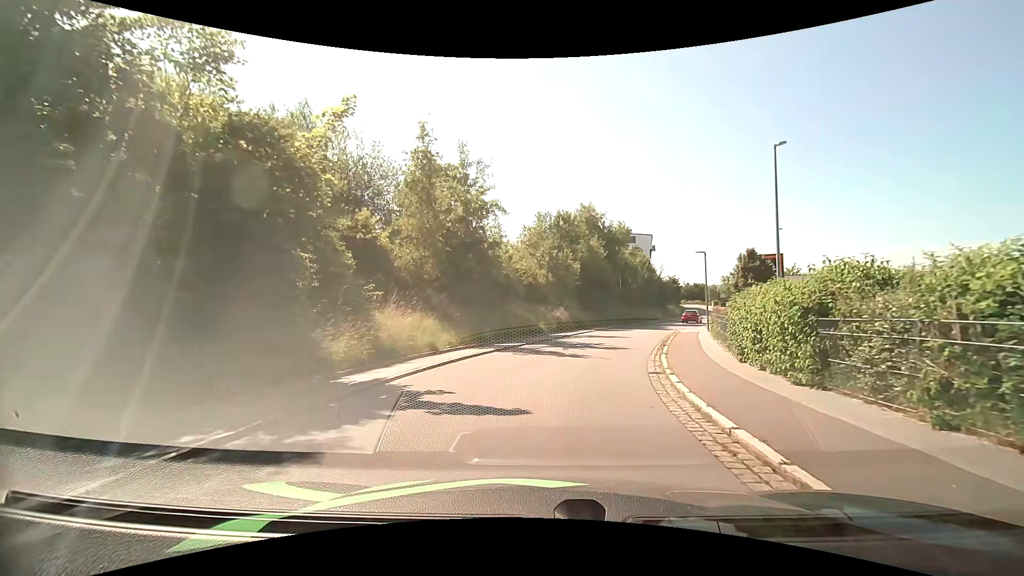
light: Day
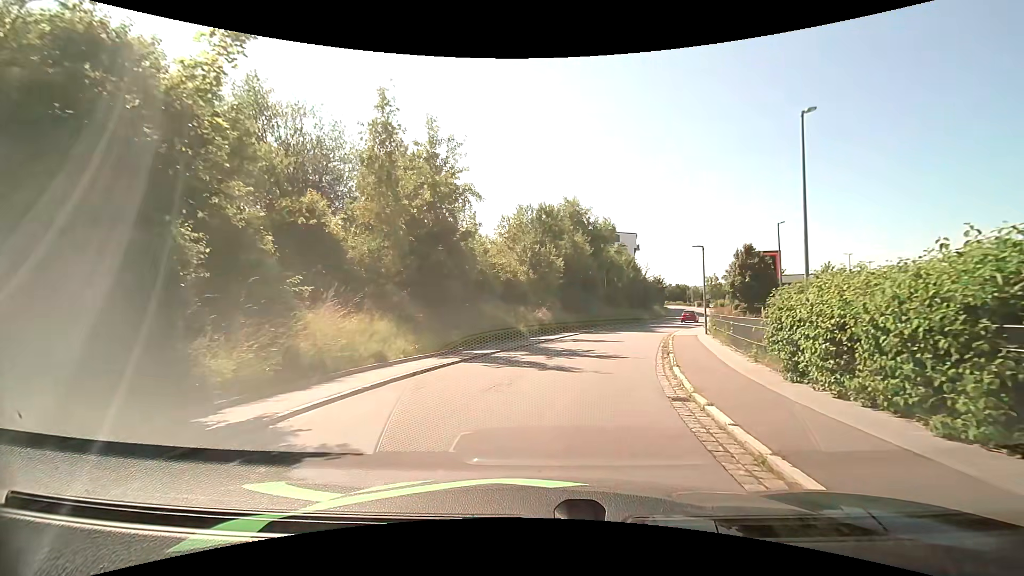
(+0.1, +3.6) m; +2°
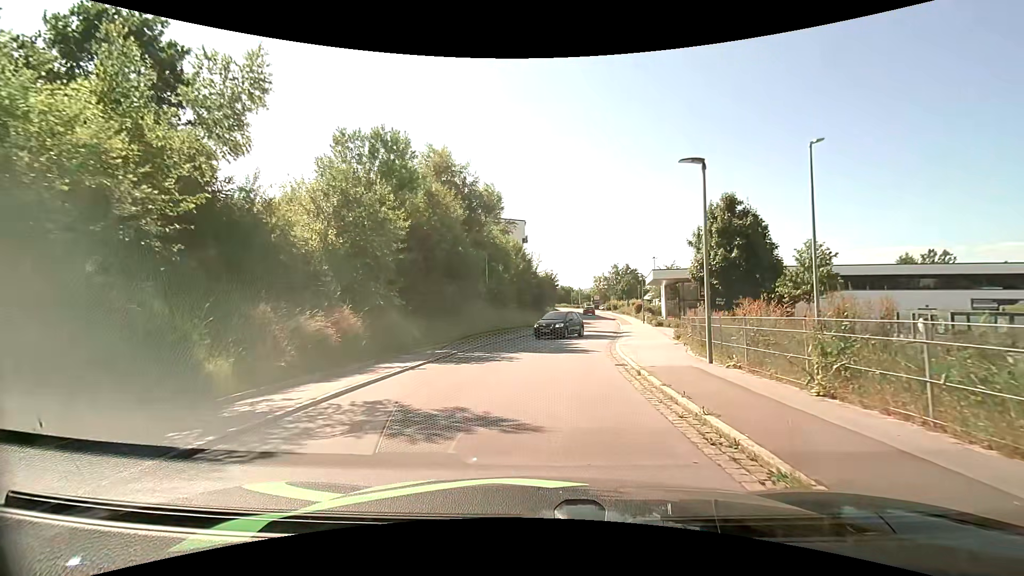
(+2.4, +17.6) m; +13°
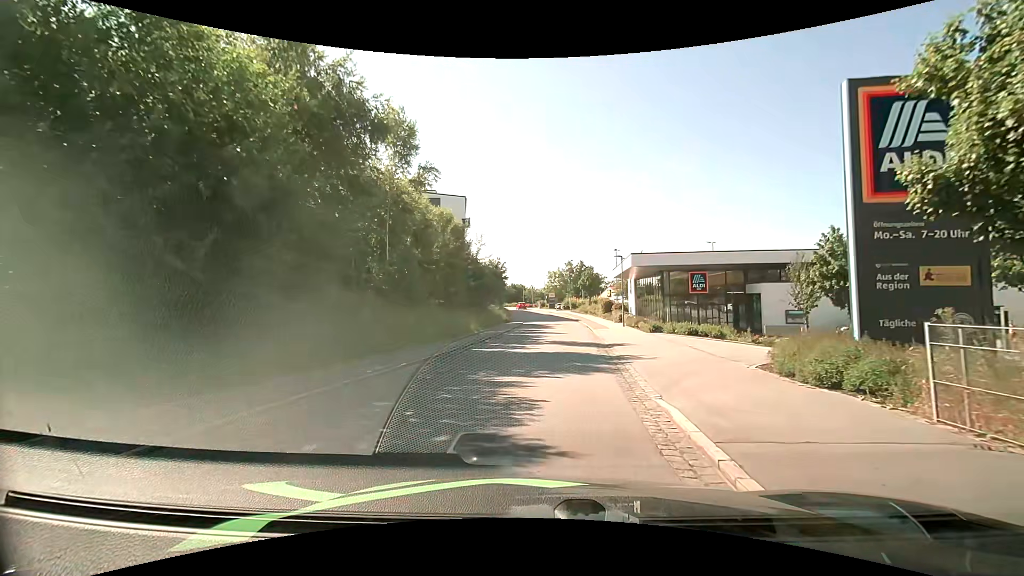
(+1.0, +15.4) m; +6°
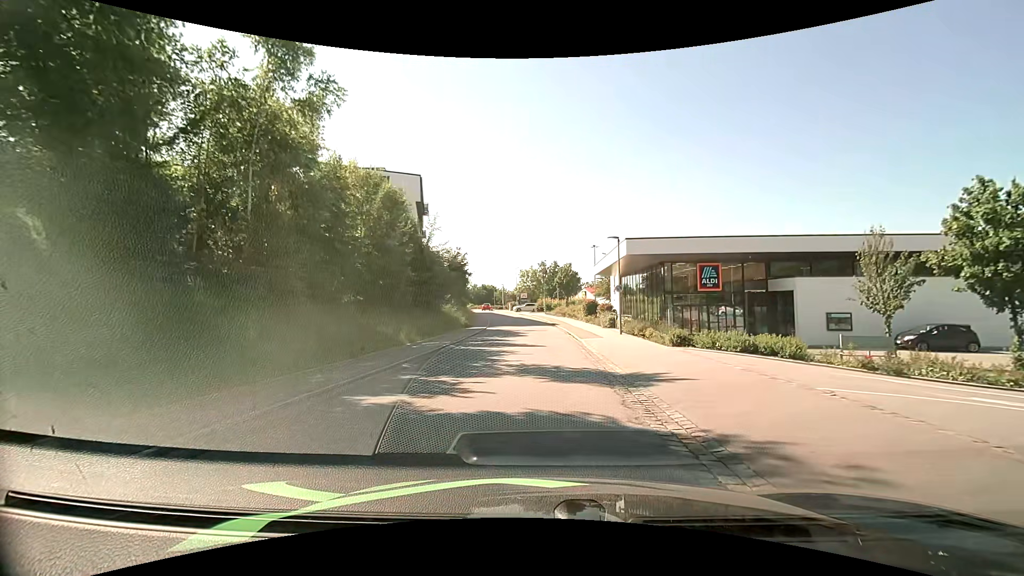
(+0.3, +10.1) m; +4°
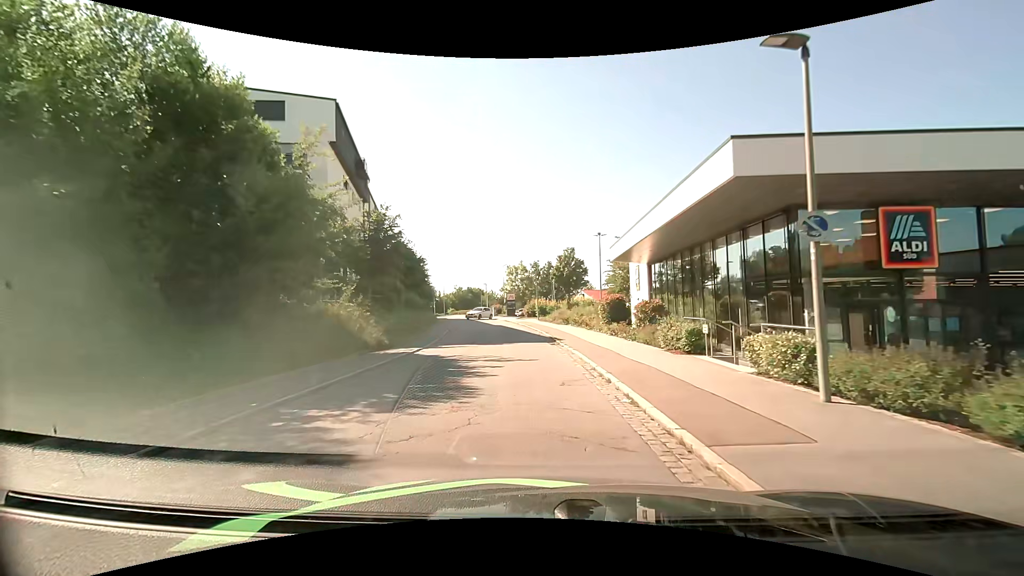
(+0.1, +19.1) m; 0°
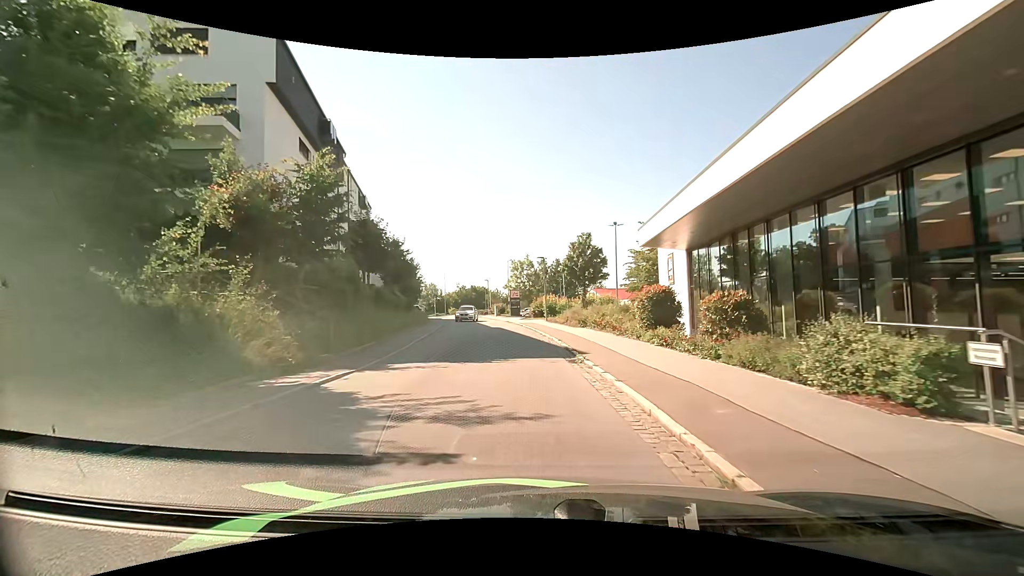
(-0.1, +8.1) m; -2°
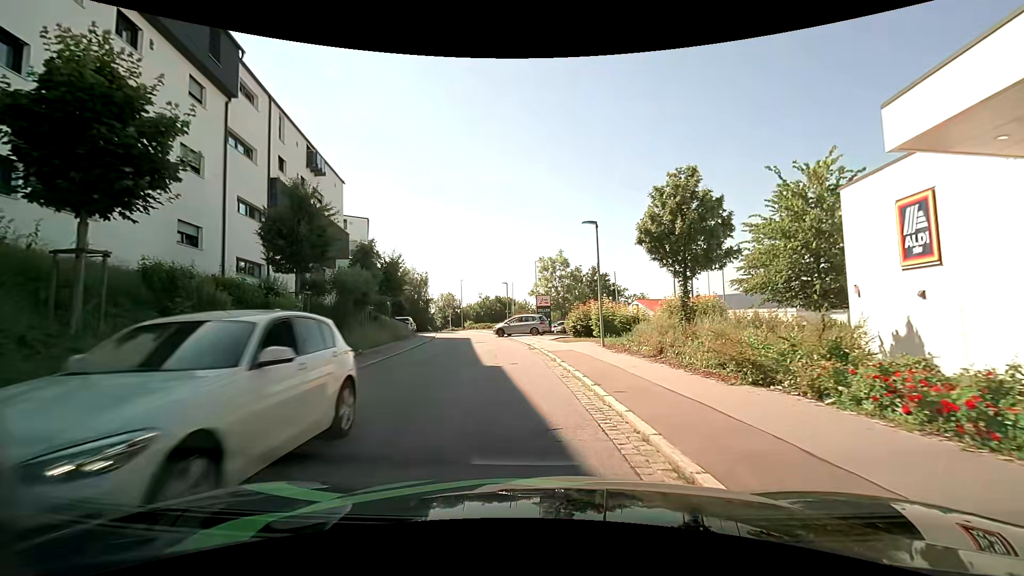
(-0.2, +18.9) m; -1°
(-1, +10) (-2, +20) (-3, +30) (-5, +40) (-8, +49) (-10, +59) (-13, +69) (-16, +78) (-20, +87) (-24, +96) m
